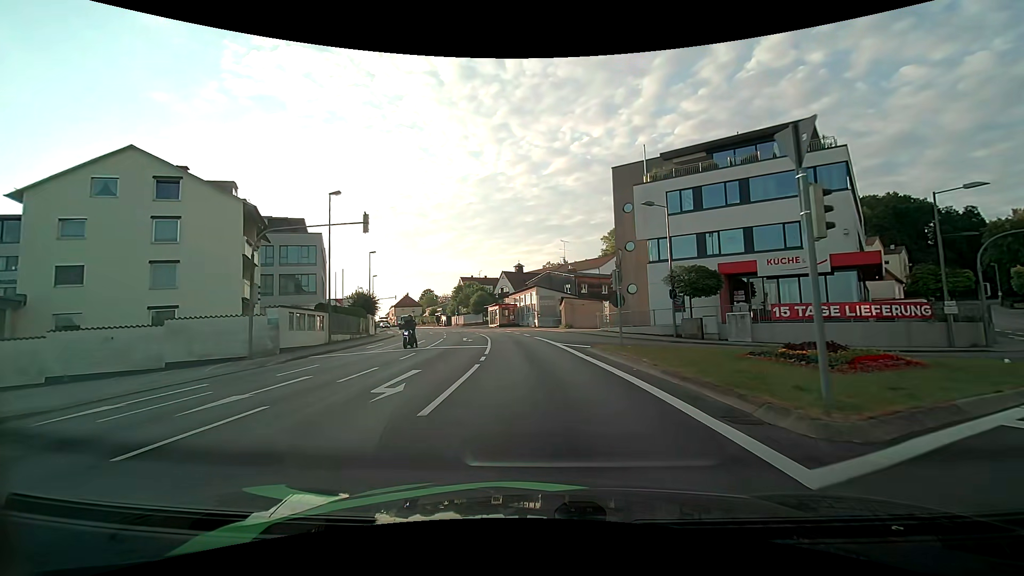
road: tertiary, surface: asphalt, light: Day
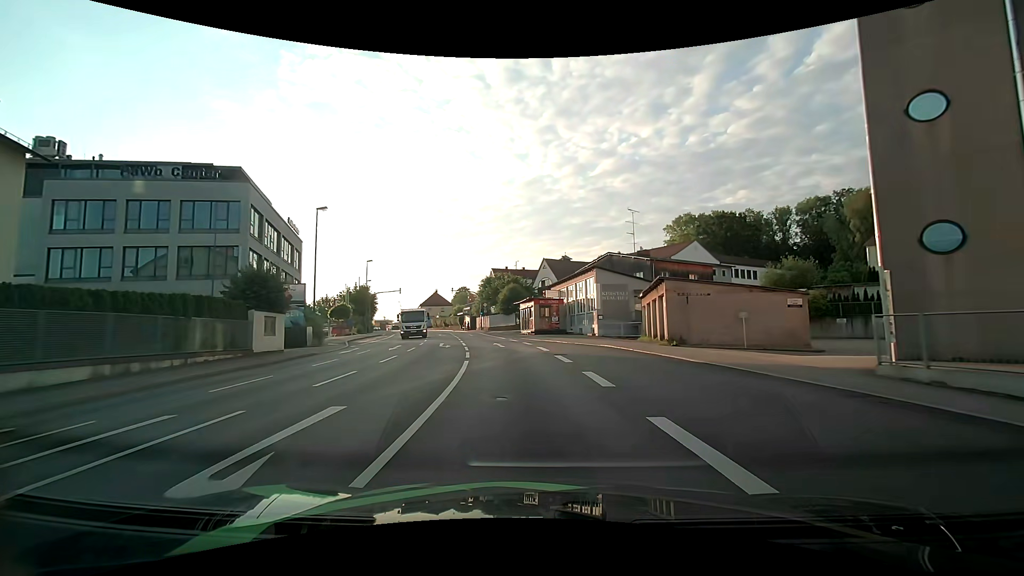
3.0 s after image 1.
(-1.0, +26.6) m; -6°
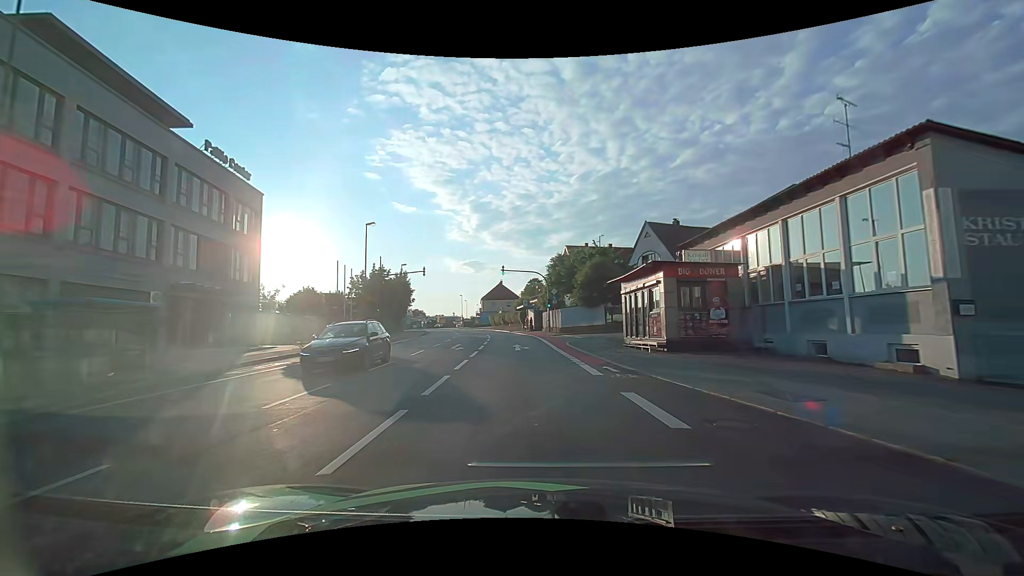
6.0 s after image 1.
(-1.7, +27.5) m; -8°
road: tertiary_link
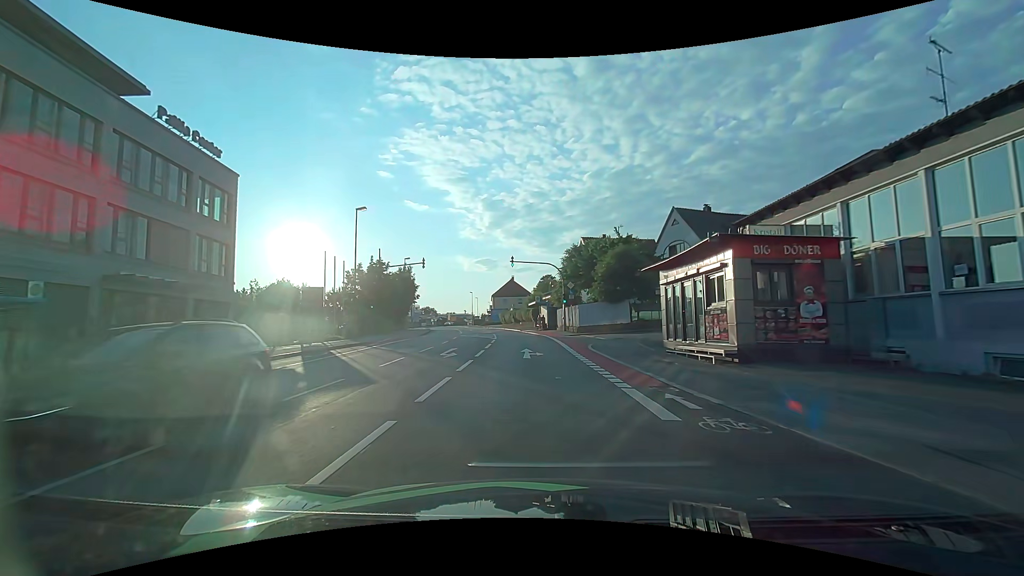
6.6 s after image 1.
(-0.1, +5.6) m; -1°
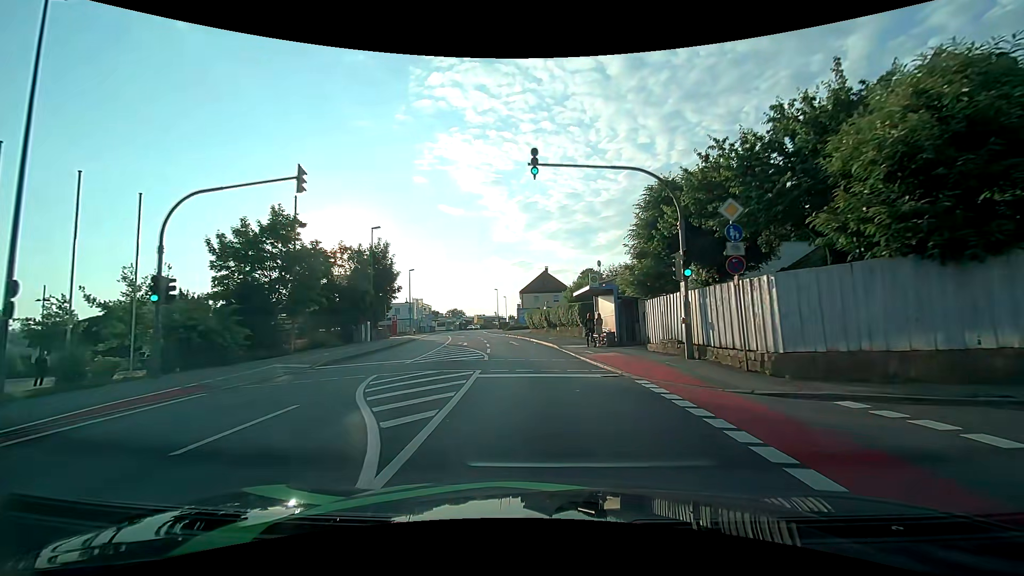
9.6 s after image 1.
(-1.0, +27.5) m; -4°
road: tertiary
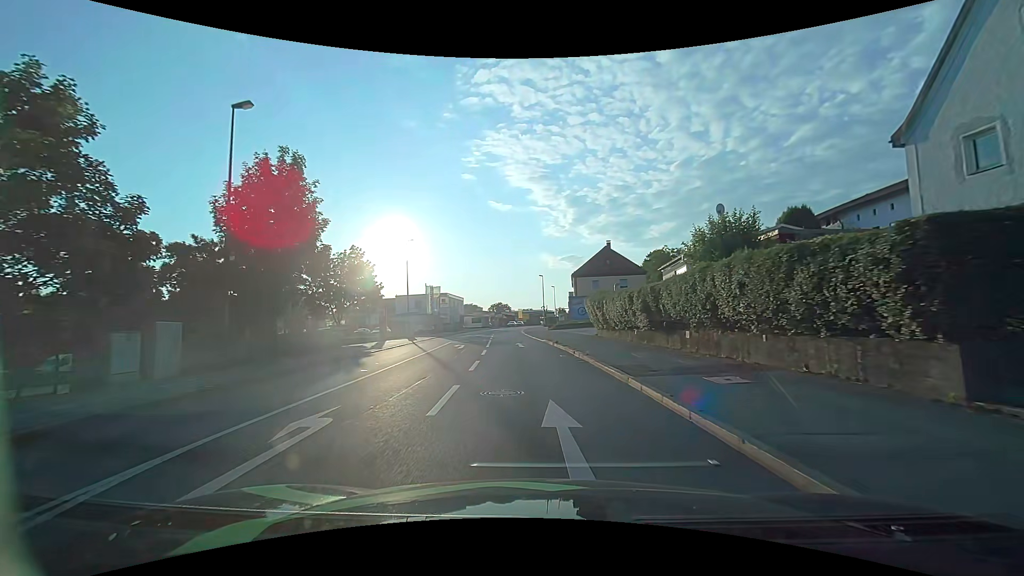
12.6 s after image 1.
(-1.0, +26.9) m; -6°
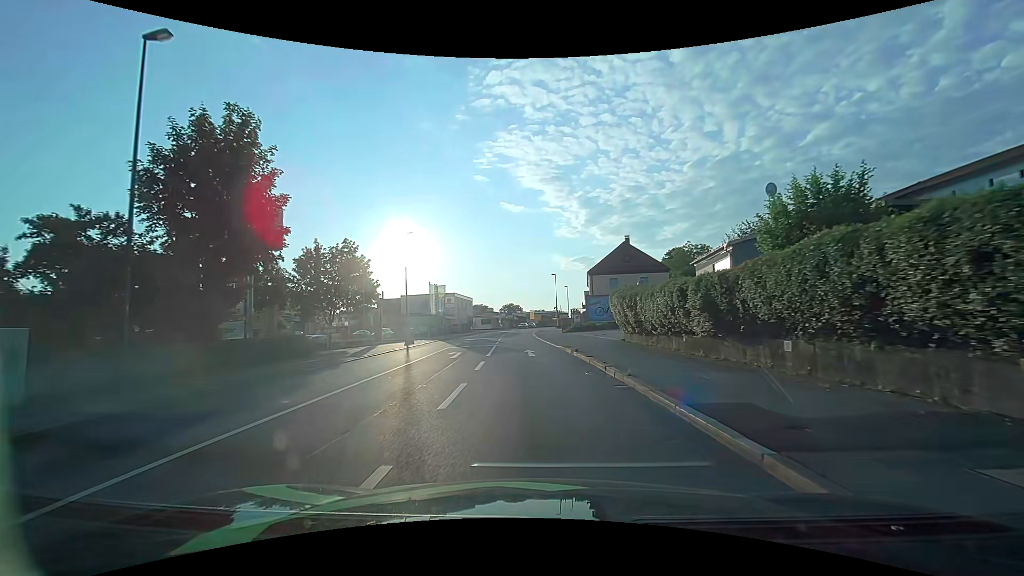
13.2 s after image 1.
(0.0, +5.4) m; -1°
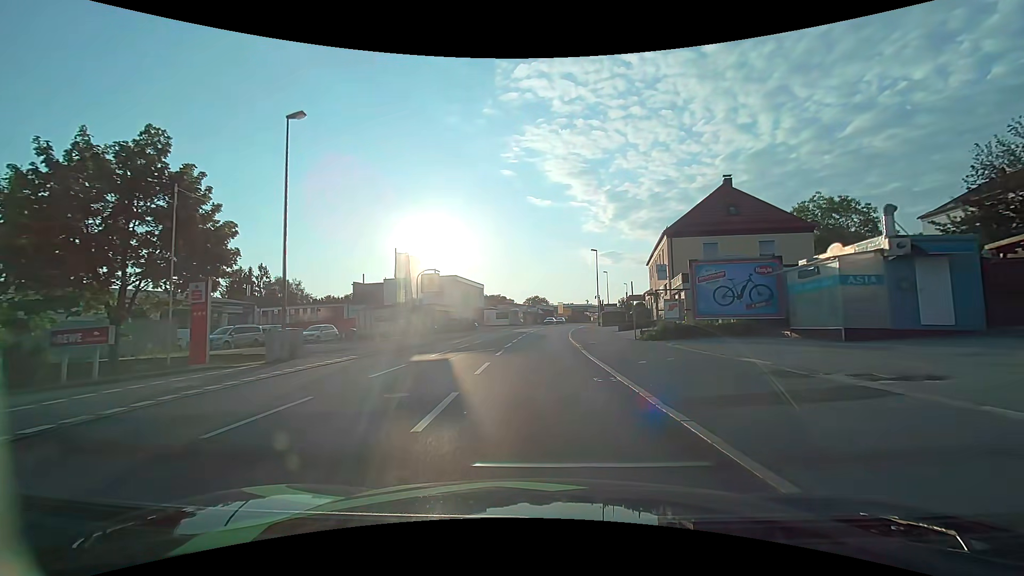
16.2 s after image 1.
(-0.9, +26.9) m; -3°
